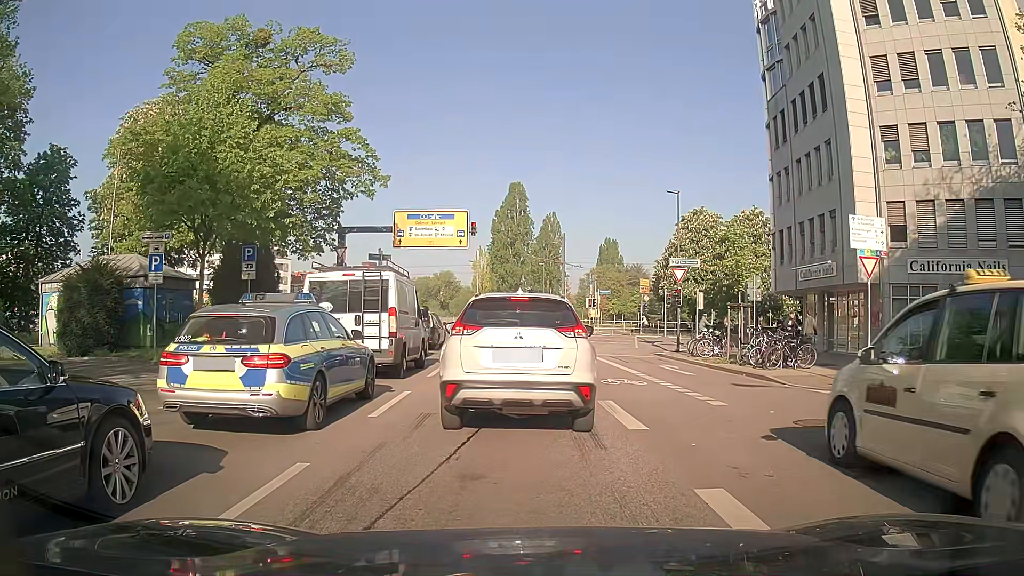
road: primary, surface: asphalt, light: Day
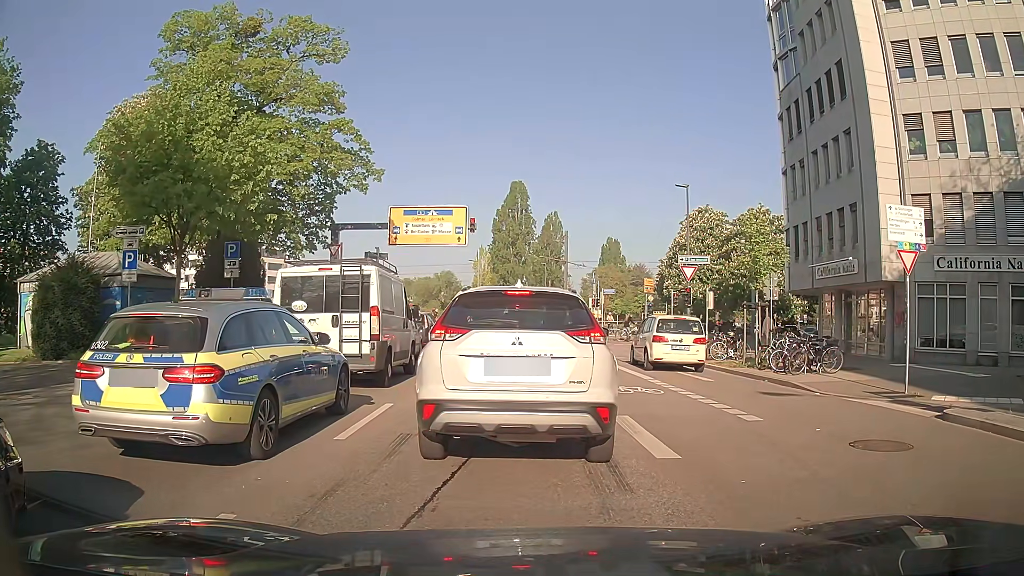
(0.0, +1.6) m; 0°
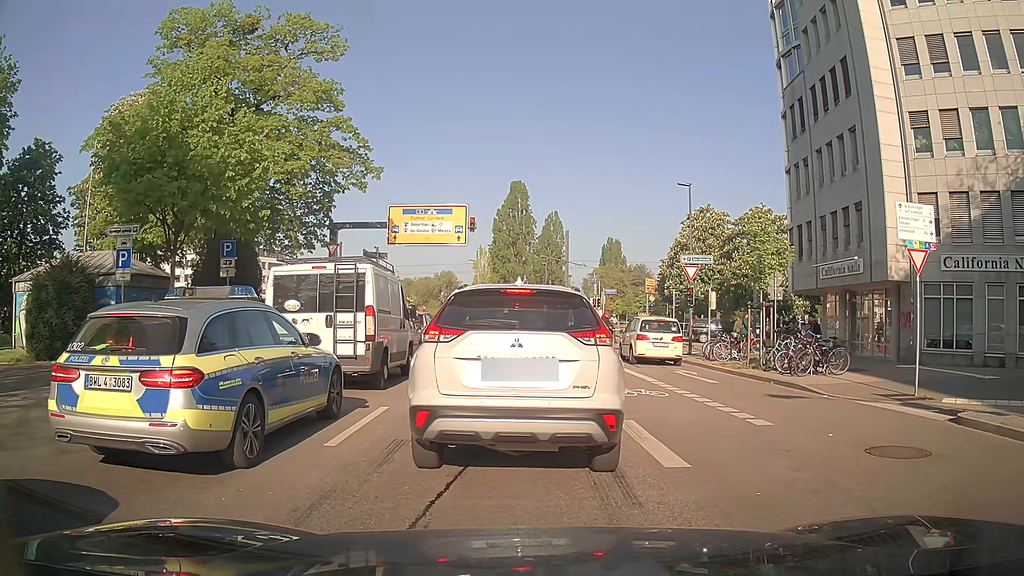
(0.0, +0.4) m; 0°
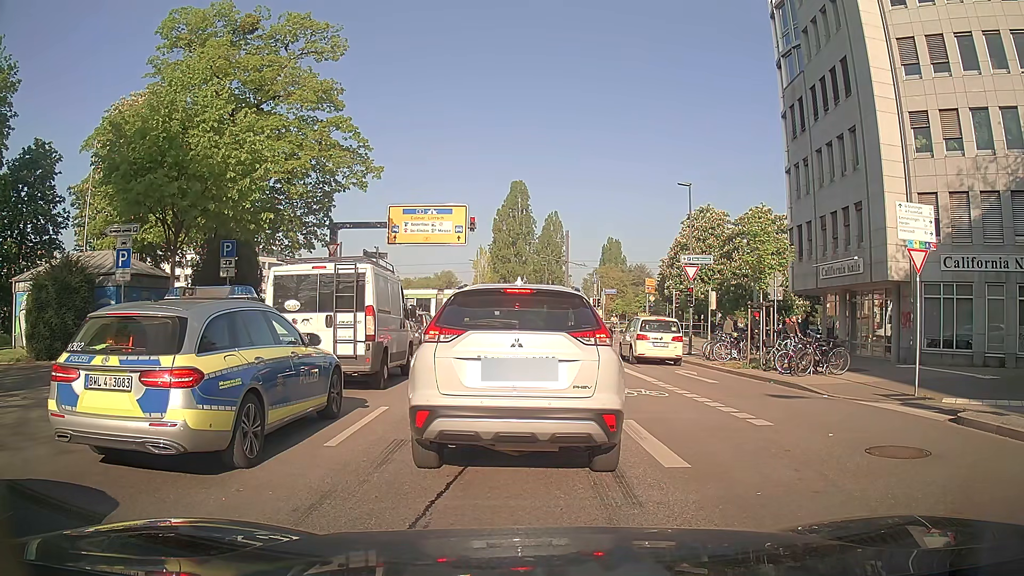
(0.0, +0.1) m; 0°
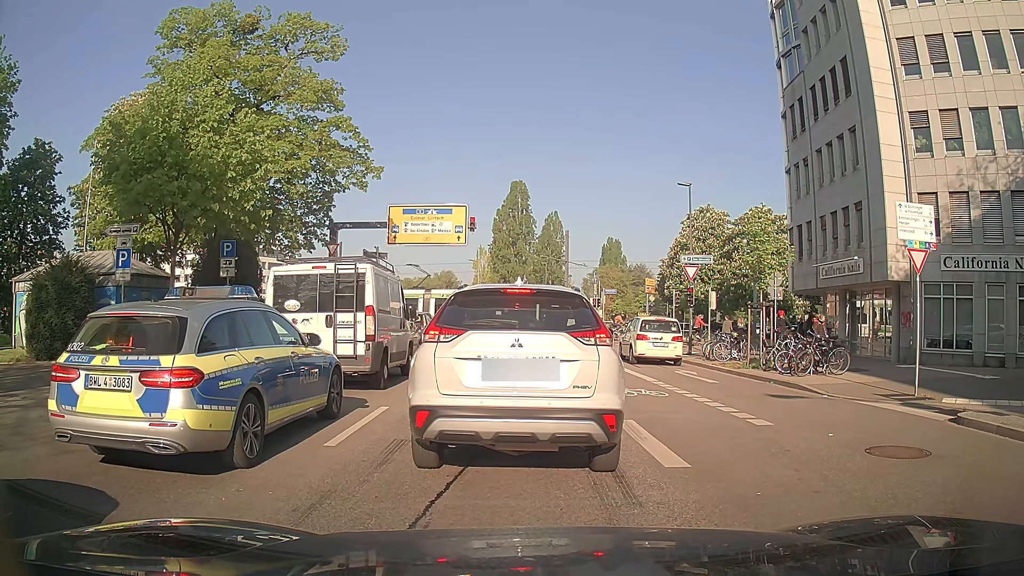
(0.0, 0.0) m; 0°
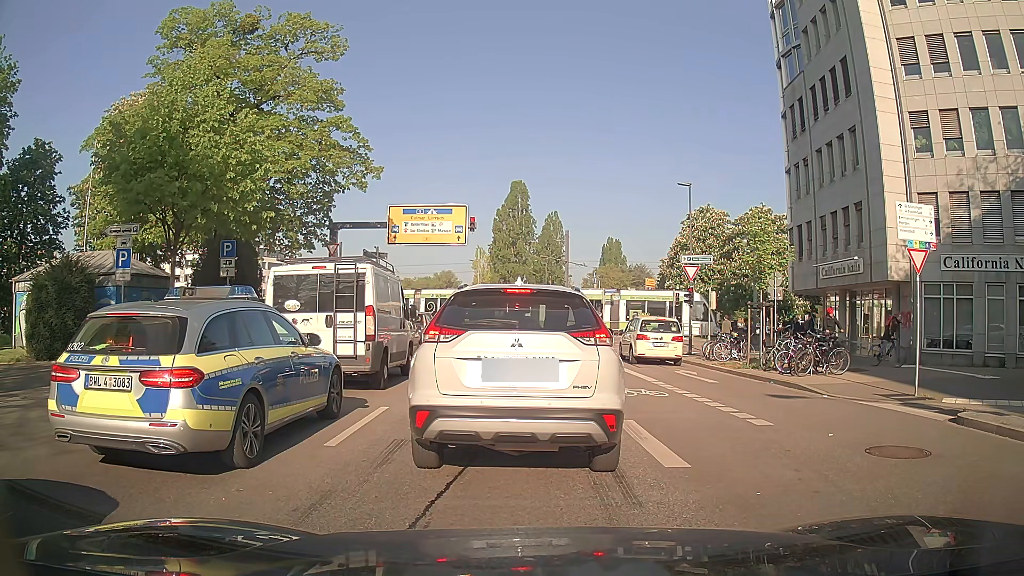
(0.0, 0.0) m; 0°
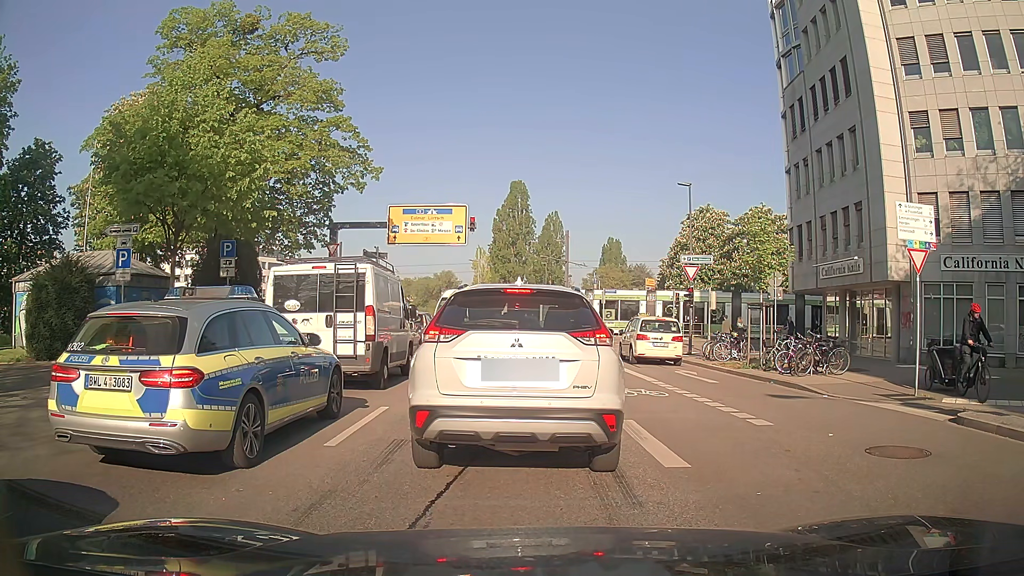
(0.0, 0.0) m; 0°
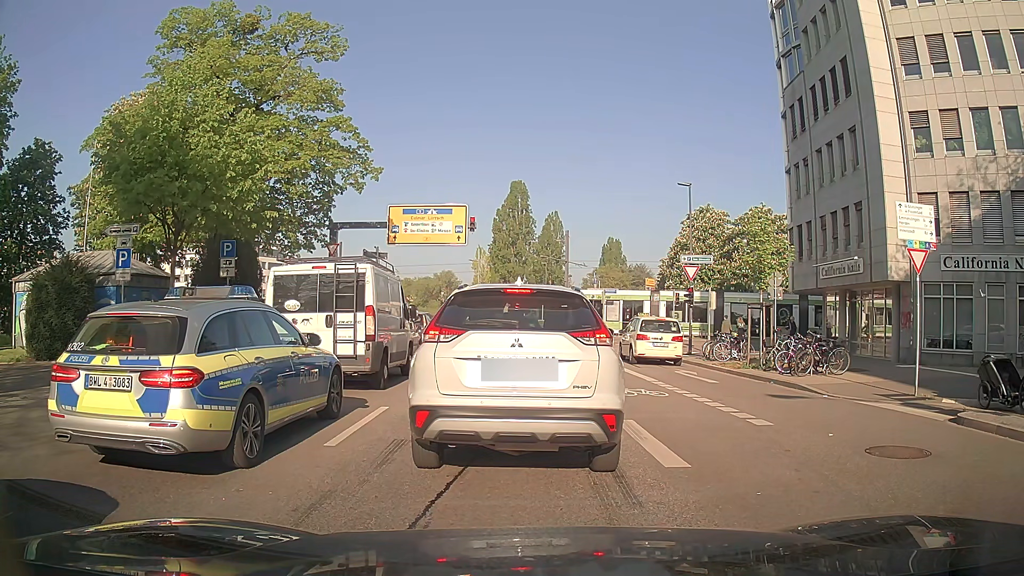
(0.0, 0.0) m; 0°
